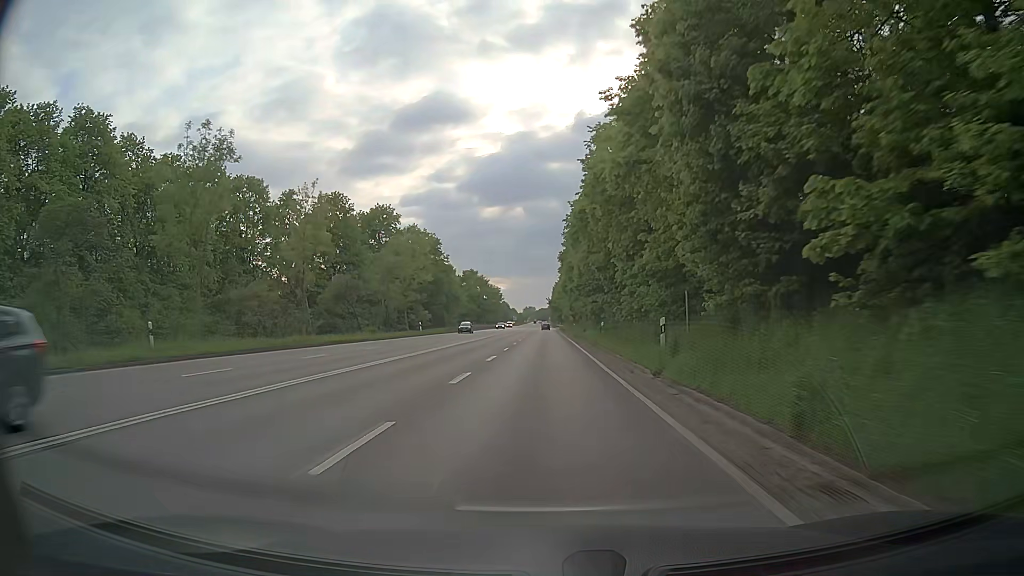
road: trunk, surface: asphalt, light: Day
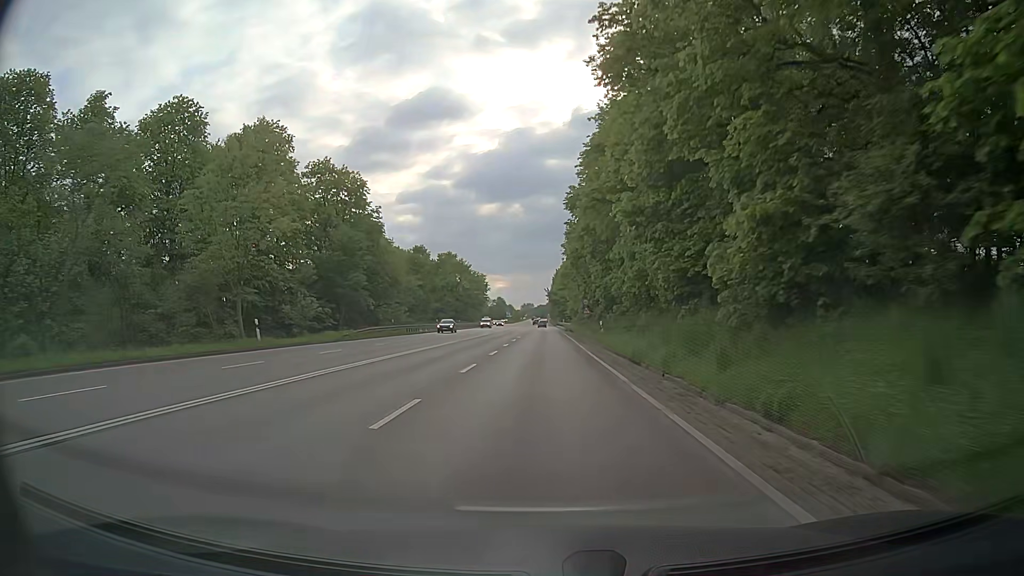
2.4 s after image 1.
(+0.4, +43.2) m; +1°
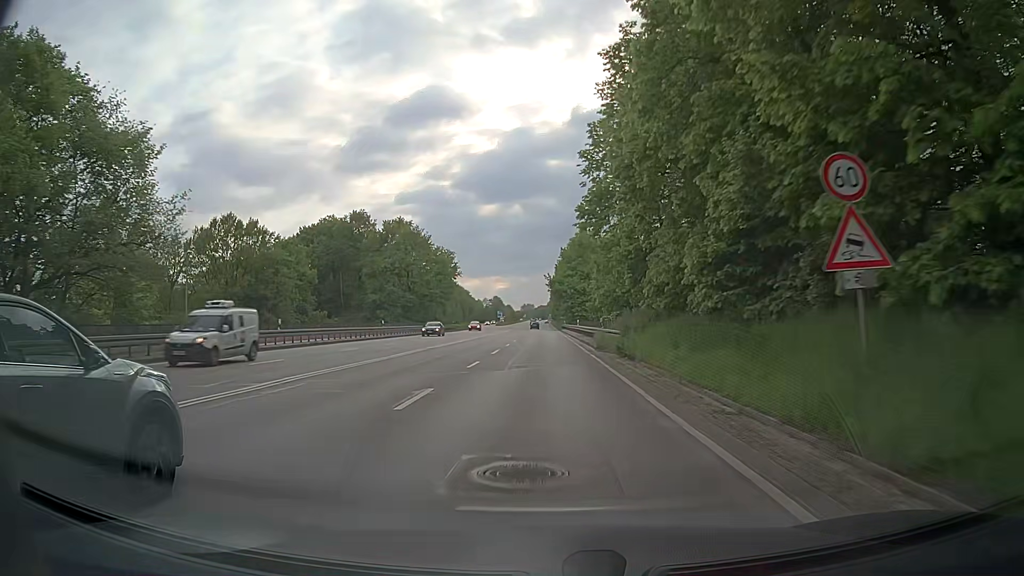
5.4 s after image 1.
(+0.1, +52.9) m; 0°
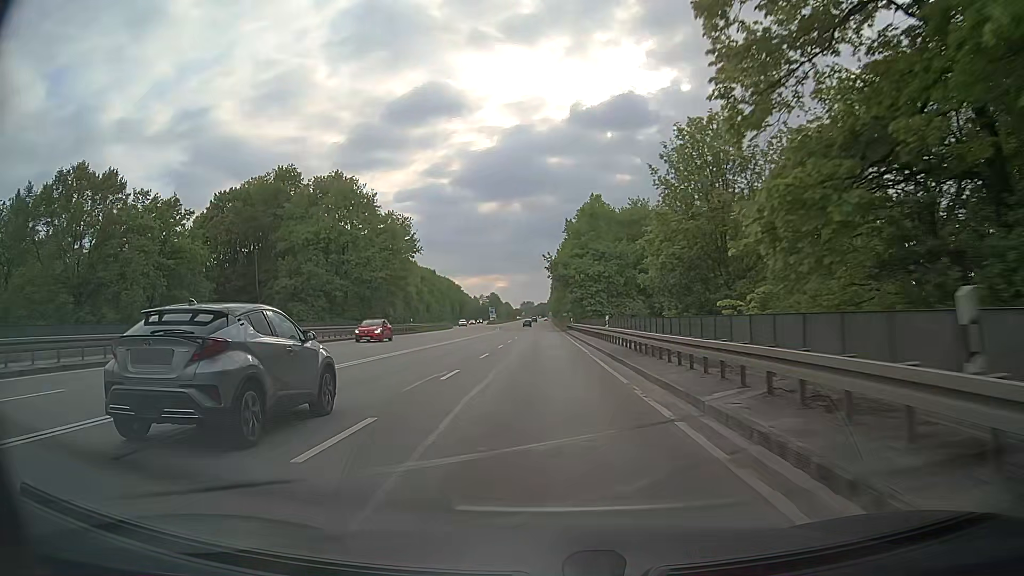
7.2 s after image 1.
(0.0, +31.6) m; 0°
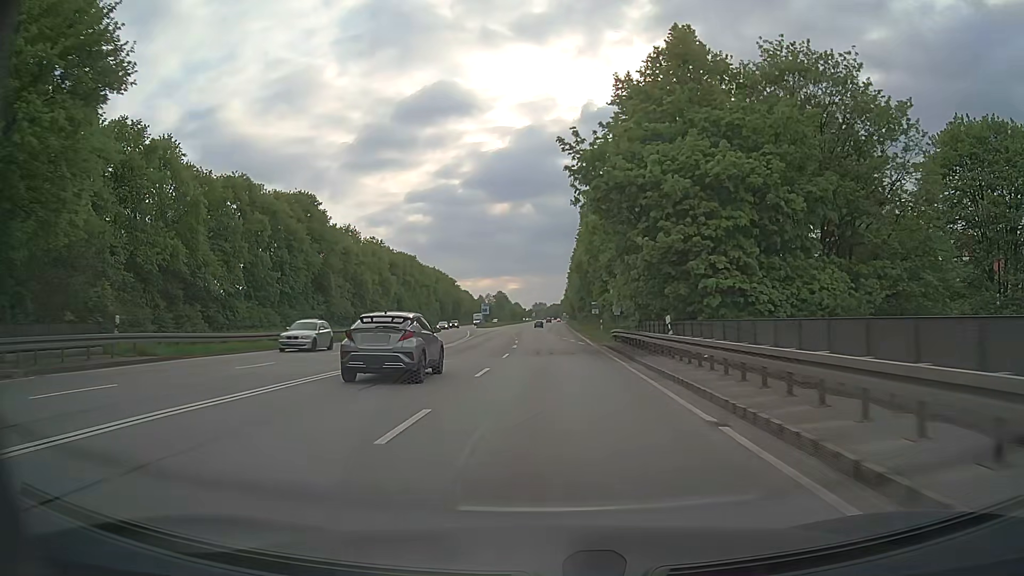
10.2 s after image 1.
(-0.8, +53.2) m; -1°
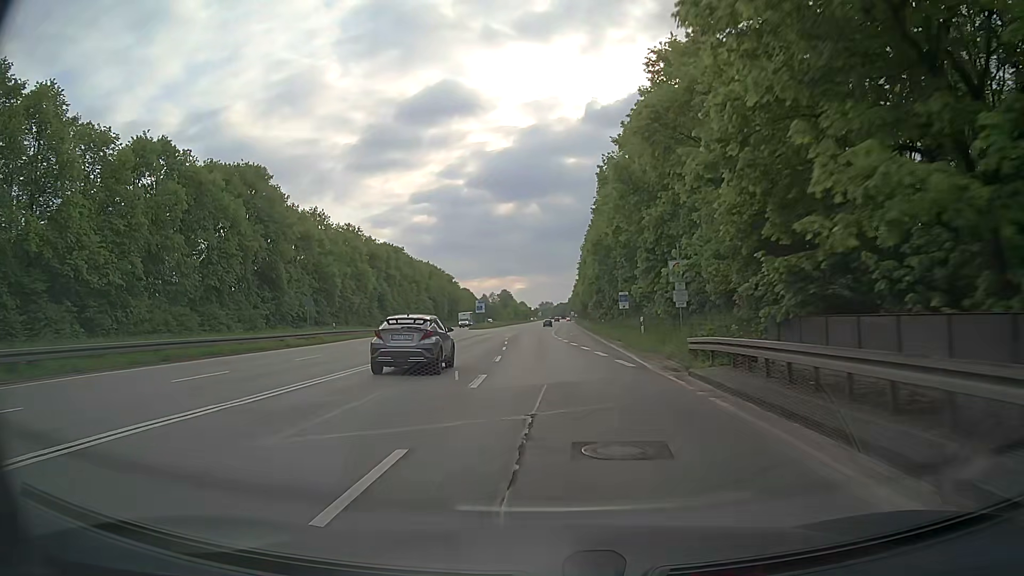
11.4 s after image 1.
(-0.1, +21.7) m; -1°
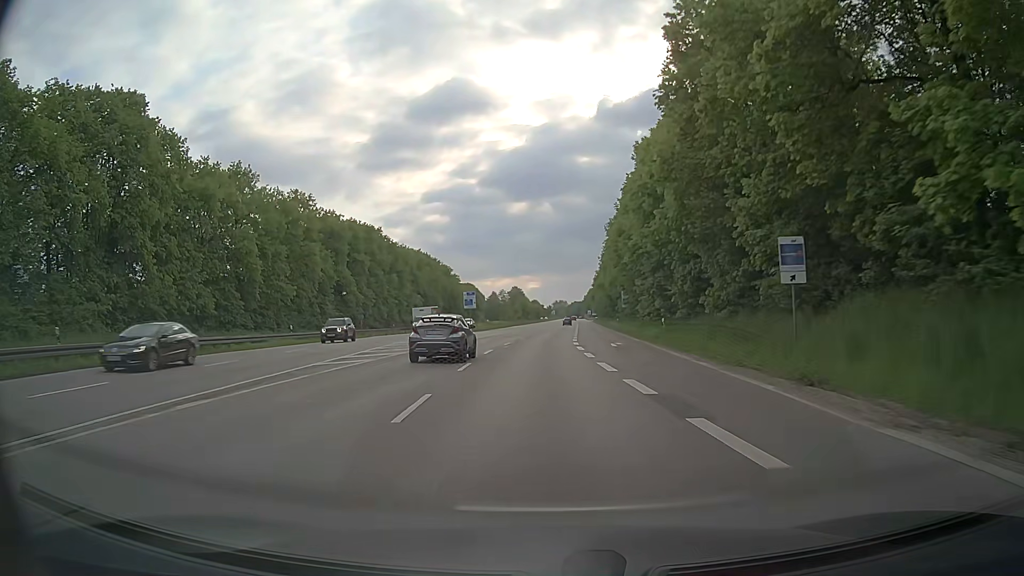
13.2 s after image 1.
(-0.2, +32.3) m; -1°
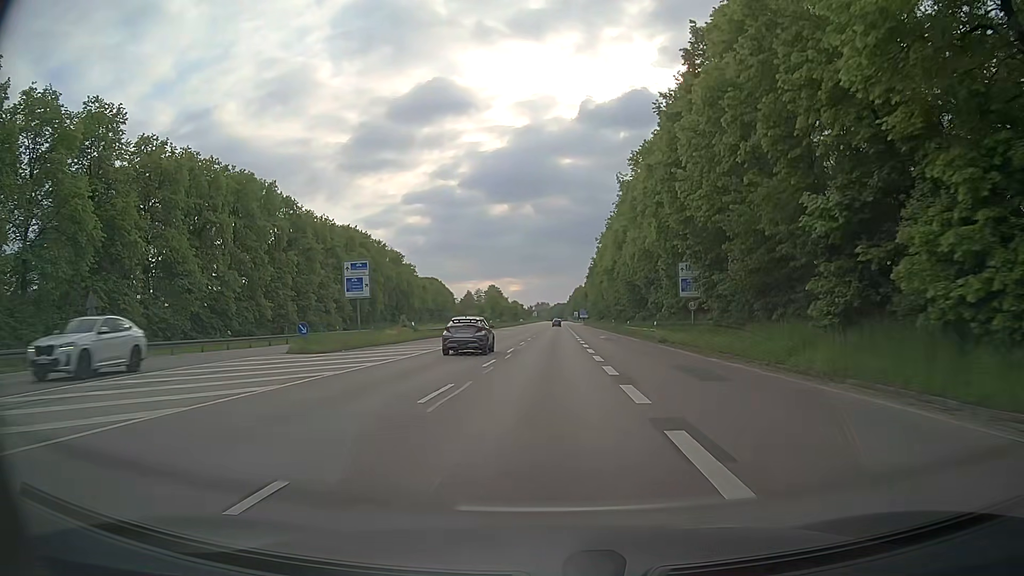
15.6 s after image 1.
(+0.2, +43.2) m; +1°
(0, +10) (0, +20) (0, +30) (0, +40) (+1, +50) (+1, +60) (+1, +70) (+1, +80) (+1, +90) (+2, +100) m
